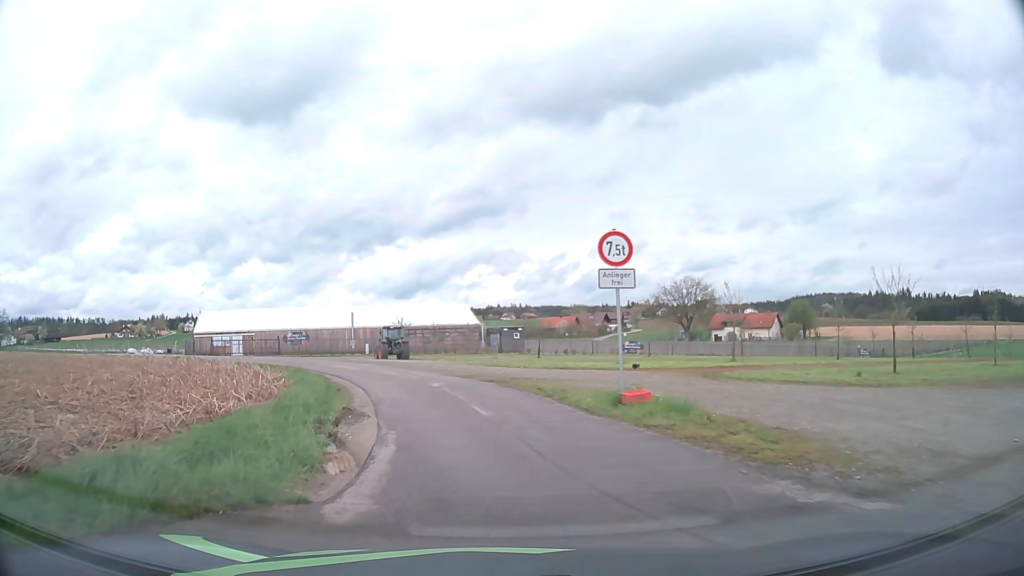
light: Day
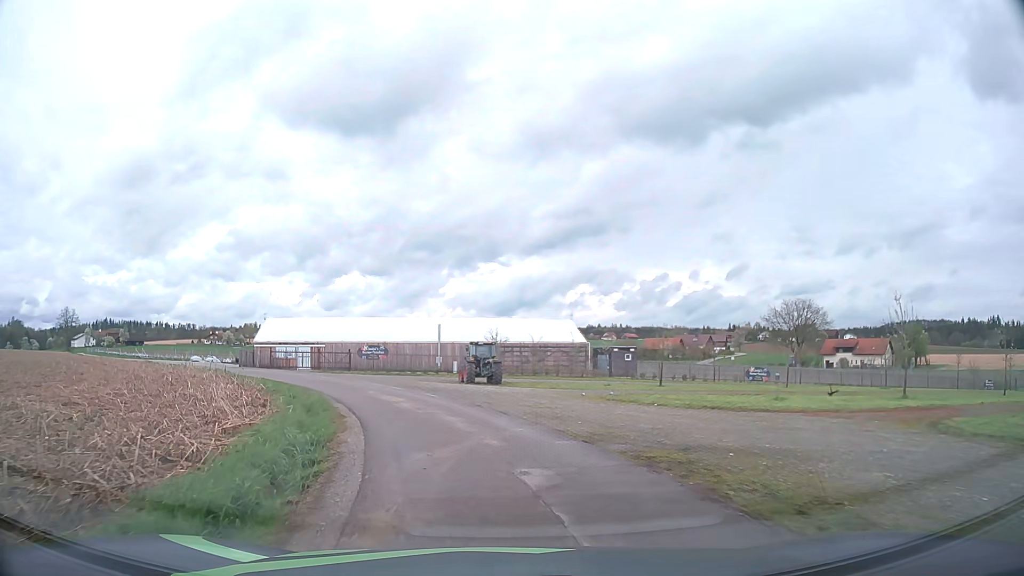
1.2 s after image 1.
(-0.8, +9.5) m; -9°
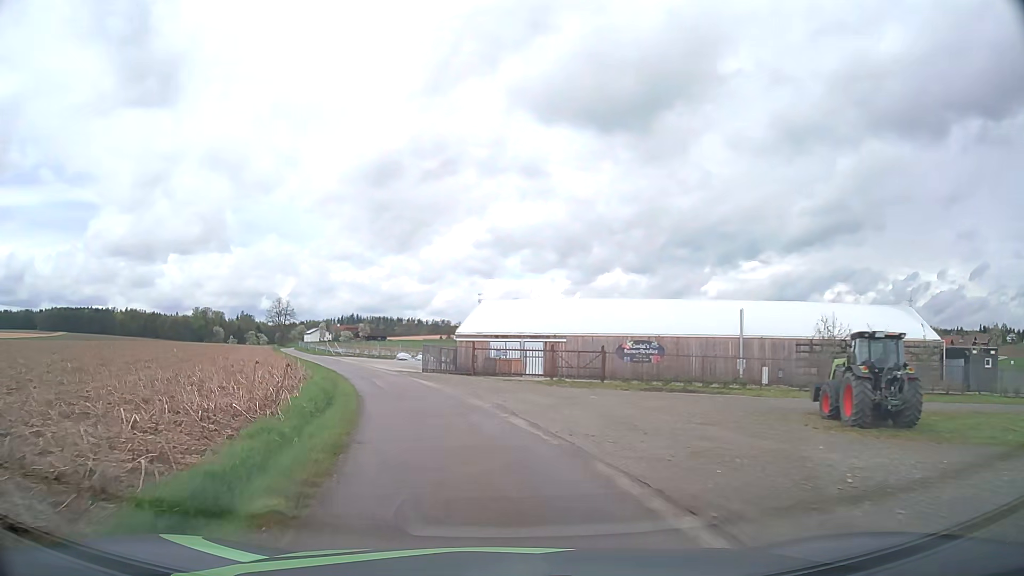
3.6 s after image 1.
(-3.6, +21.2) m; -21°
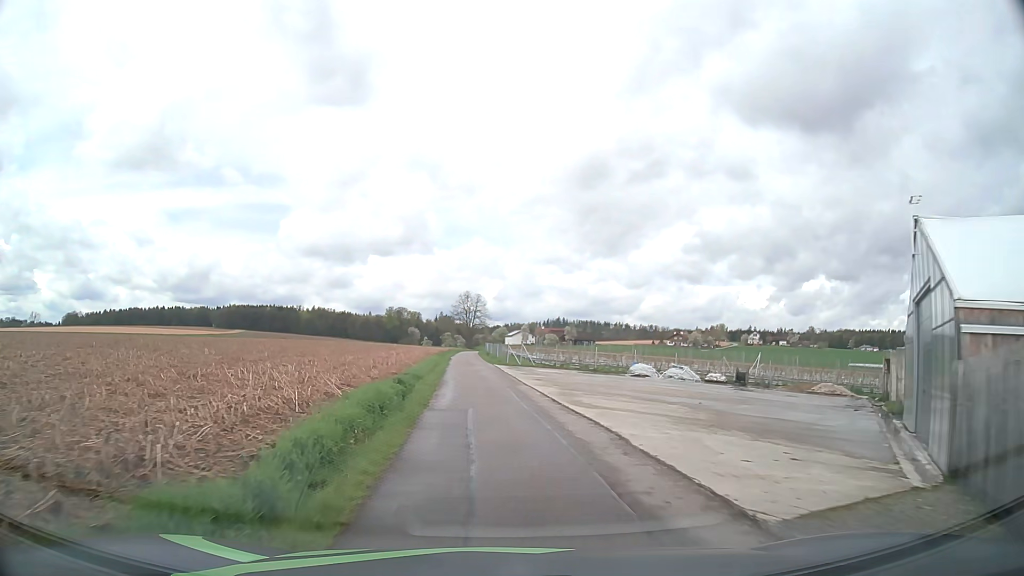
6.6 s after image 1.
(-6.4, +31.9) m; -17°
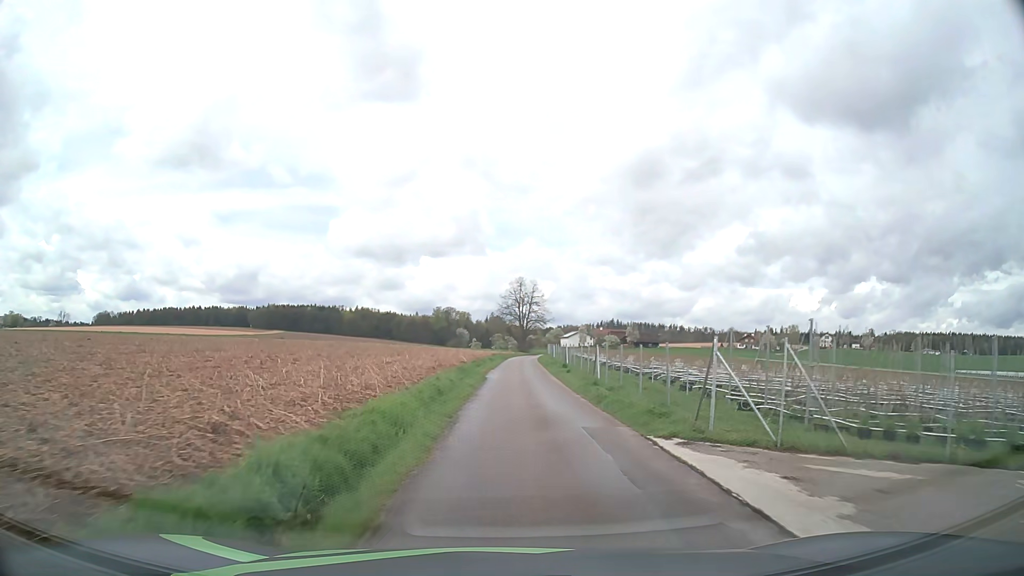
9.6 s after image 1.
(-2.4, +36.8) m; -5°
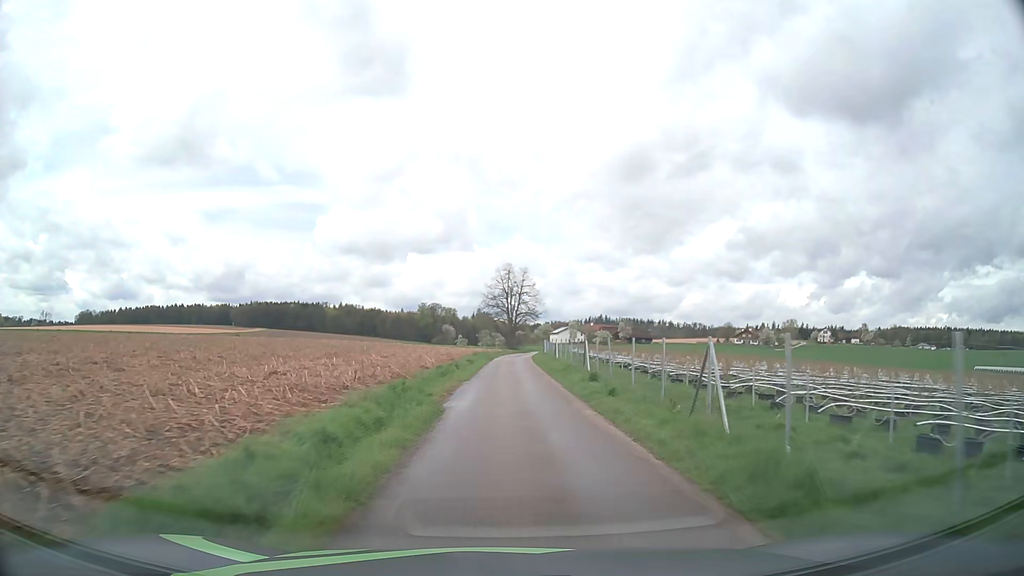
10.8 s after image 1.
(+0.2, +15.6) m; +1°
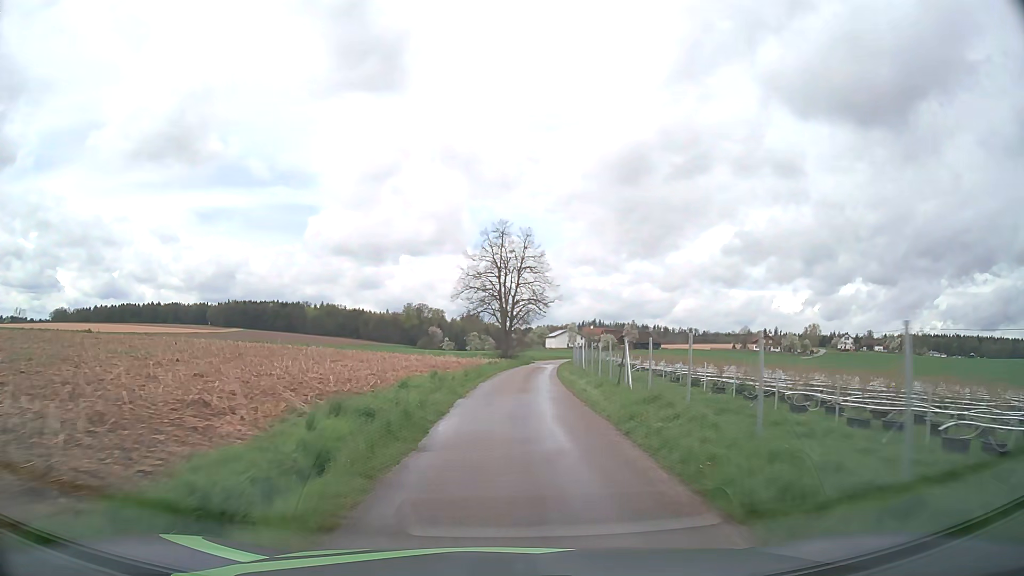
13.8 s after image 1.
(+0.2, +40.3) m; +1°
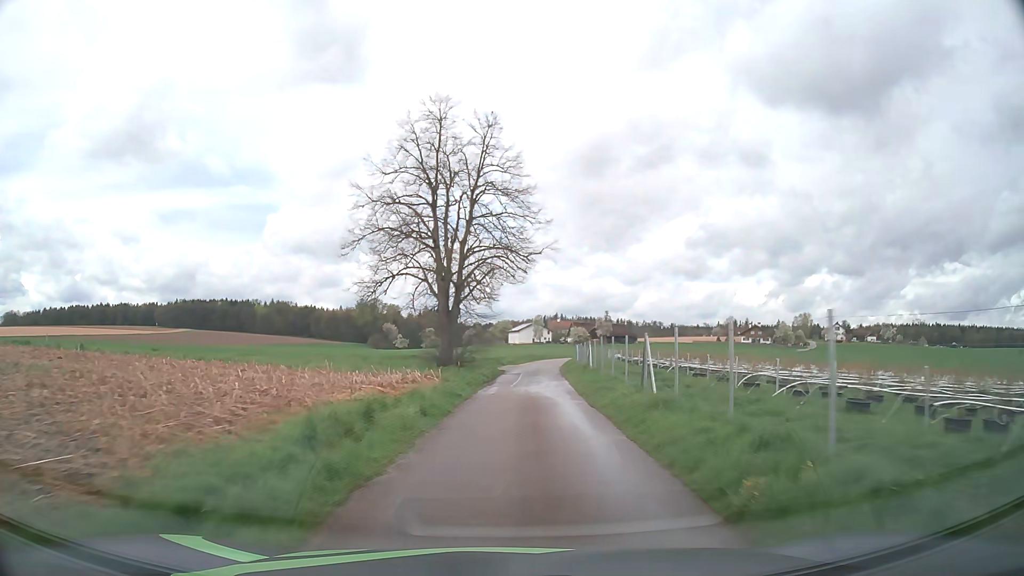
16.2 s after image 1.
(+0.9, +33.5) m; +3°
(0, +10) (0, +20) (+1, +30) (+2, +40) (+2, +50) (+4, +60) (+5, +70) (+7, +80) (+10, +89) (+13, +99) m
